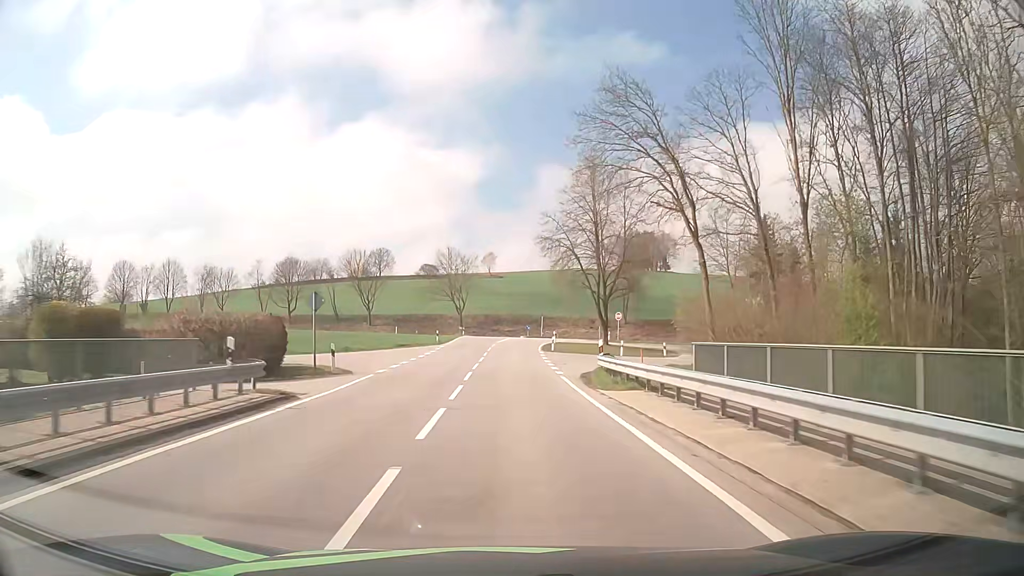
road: tertiary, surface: asphalt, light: Day
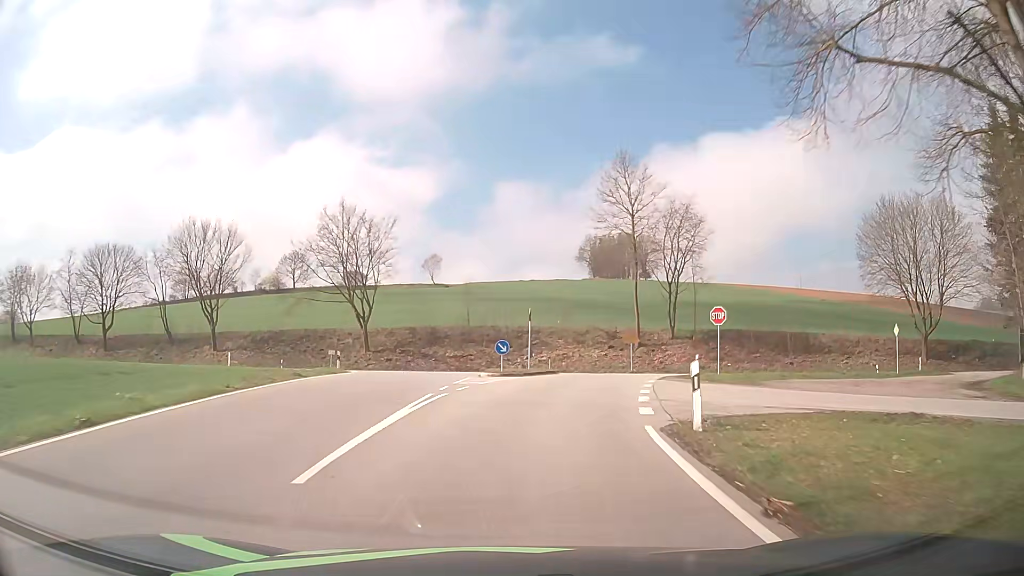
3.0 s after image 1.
(+0.4, +49.3) m; +4°
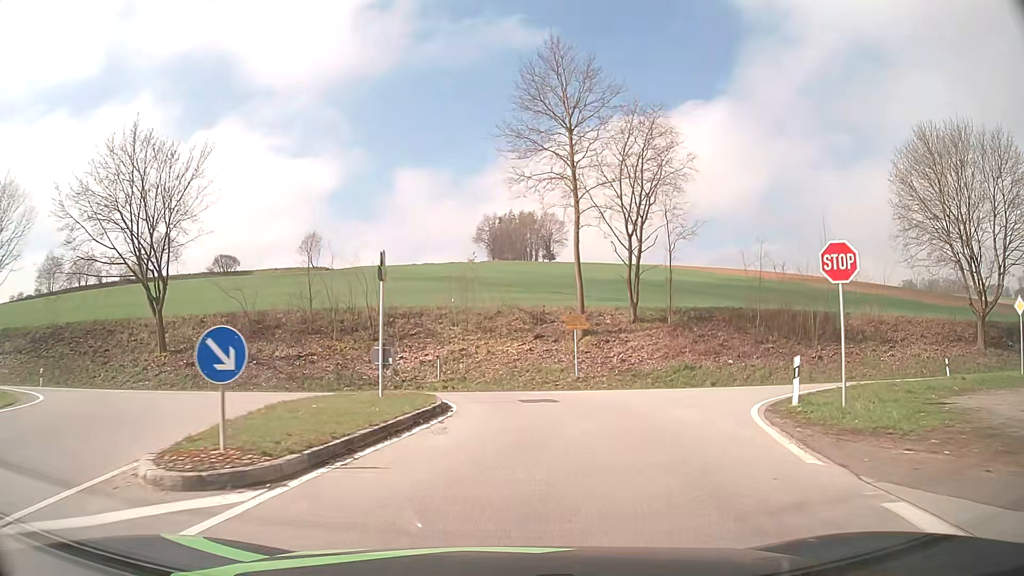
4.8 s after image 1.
(+1.4, +20.6) m; +9°
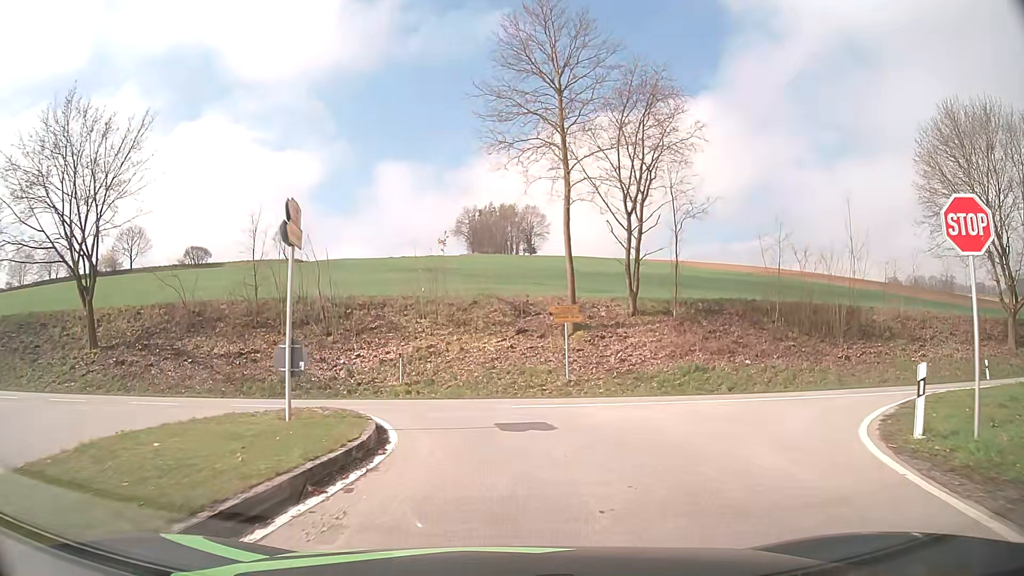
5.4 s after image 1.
(+0.1, +5.2) m; +1°
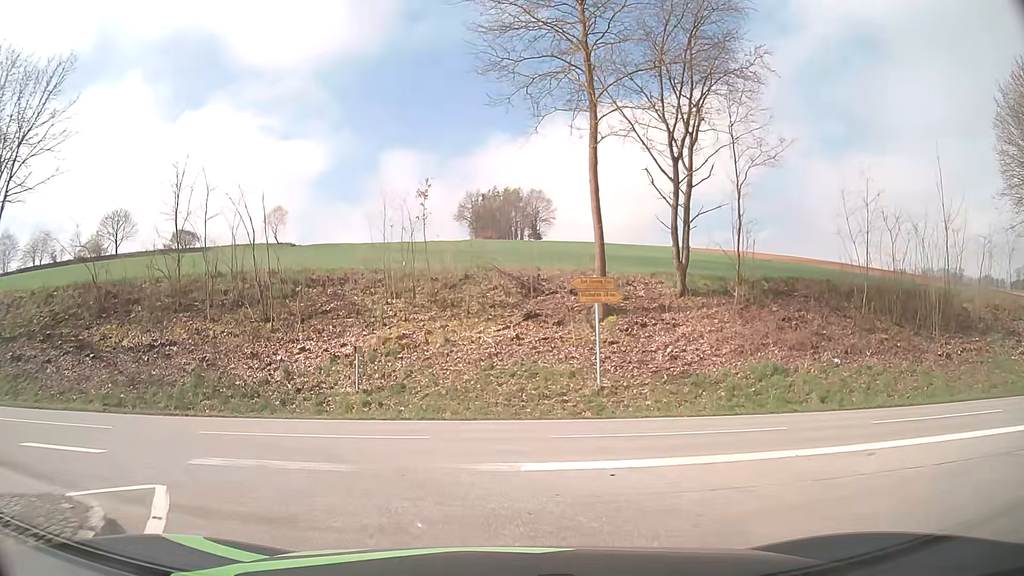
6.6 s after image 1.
(0.0, +7.7) m; 0°
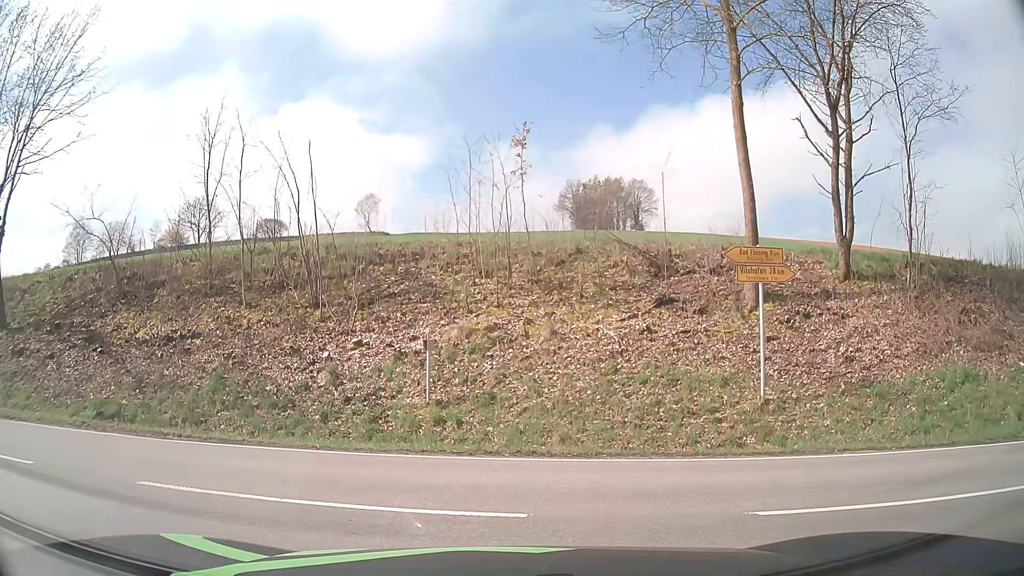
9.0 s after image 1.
(-0.3, +4.6) m; -9°
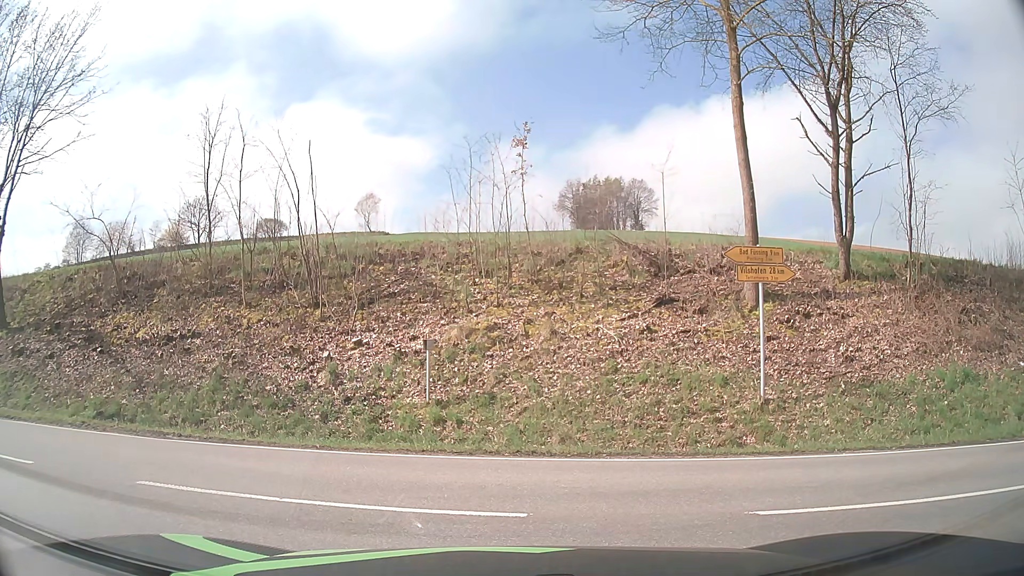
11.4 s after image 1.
(0.0, +0.1) m; 0°
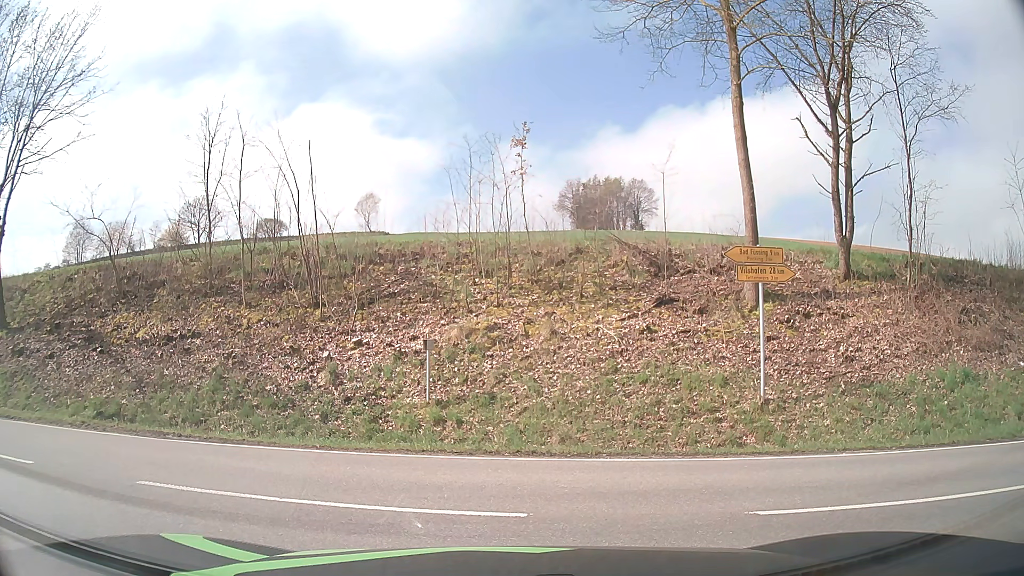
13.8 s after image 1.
(0.0, 0.0) m; 0°
(-4, +9) (-13, +11) (-23, +12) (-33, +14) (-43, +15) (-53, +17) (-63, +19) (-73, +21) (-82, +23) (-92, +25) m
